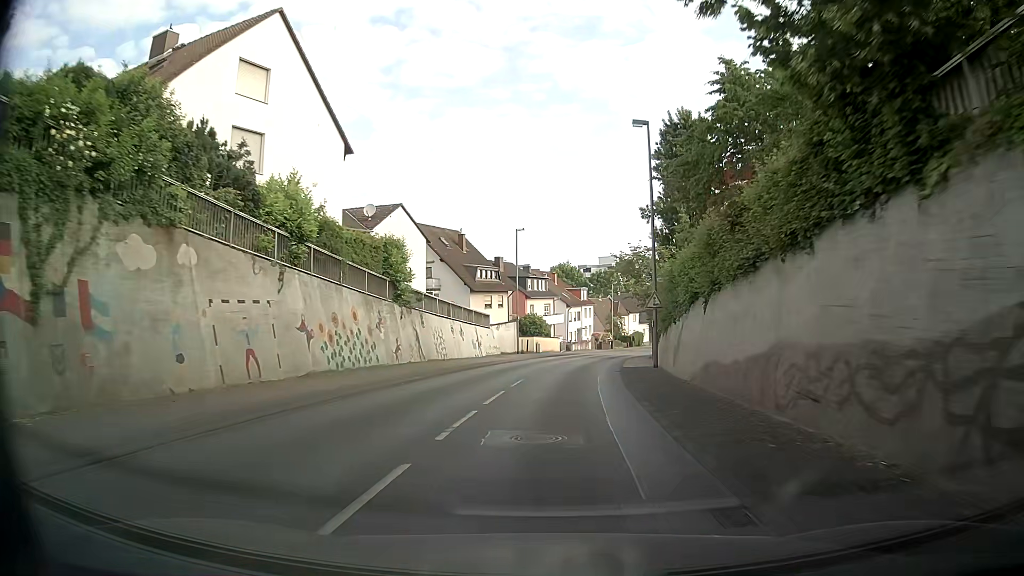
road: secondary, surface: asphalt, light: Day
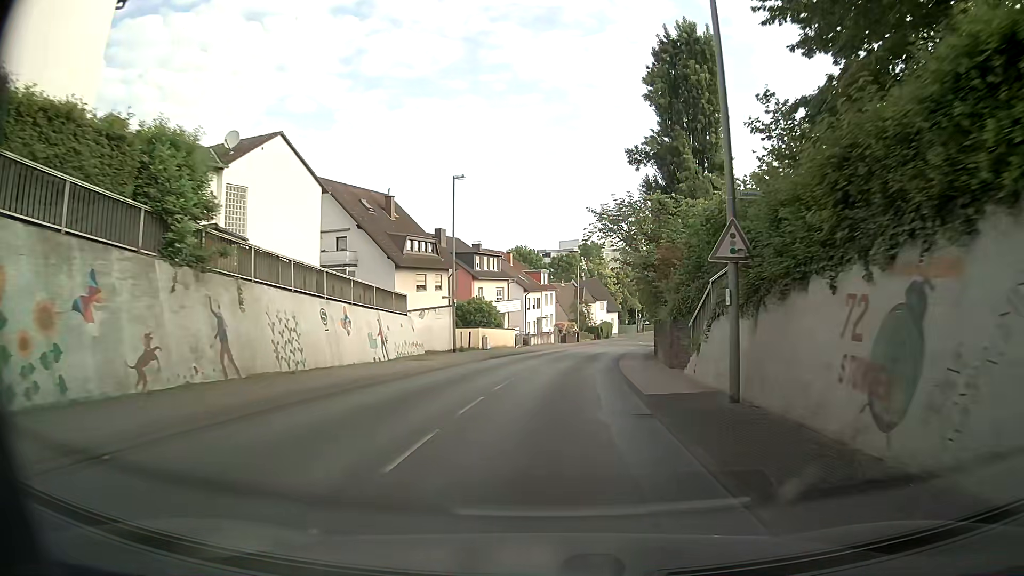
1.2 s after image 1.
(+0.7, +16.1) m; +4°
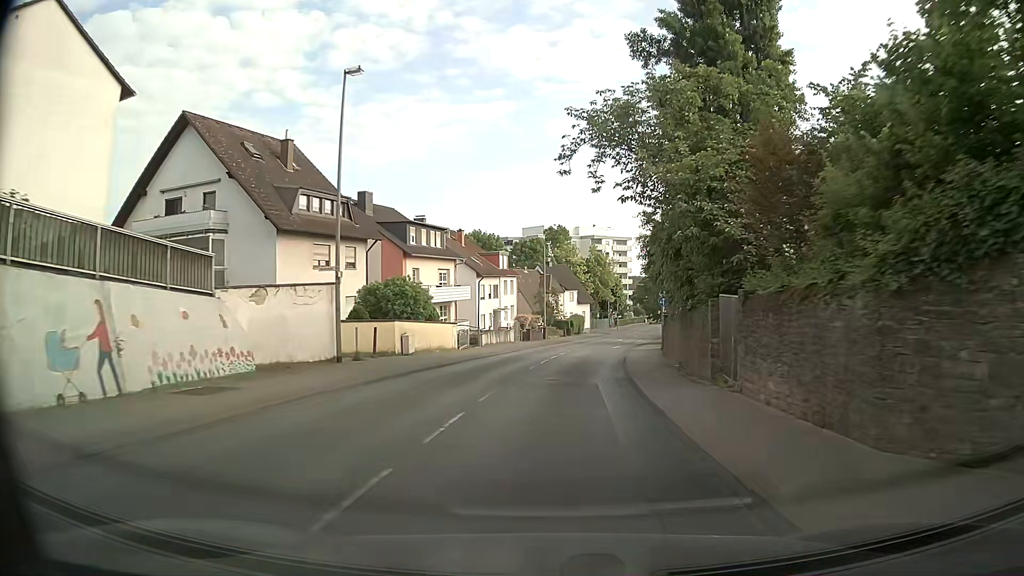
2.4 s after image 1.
(+0.7, +16.2) m; +5°
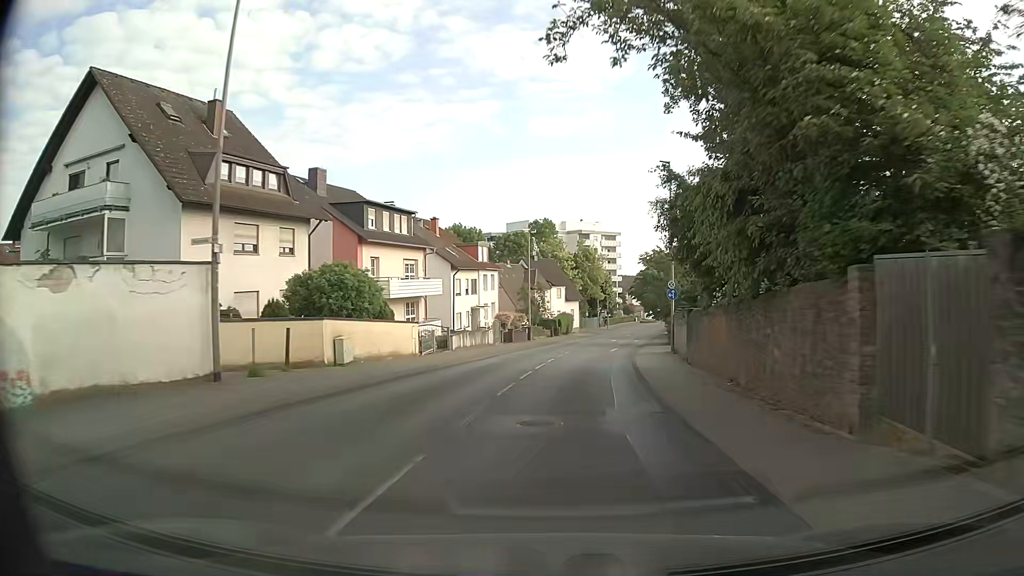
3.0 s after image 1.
(0.0, +8.0) m; 0°
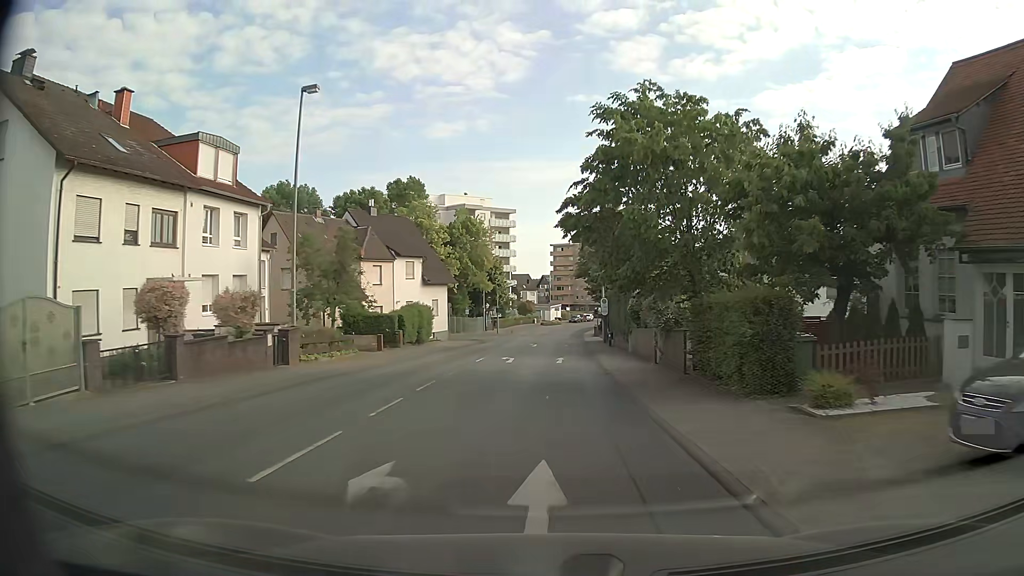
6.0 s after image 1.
(+3.5, +38.5) m; +9°
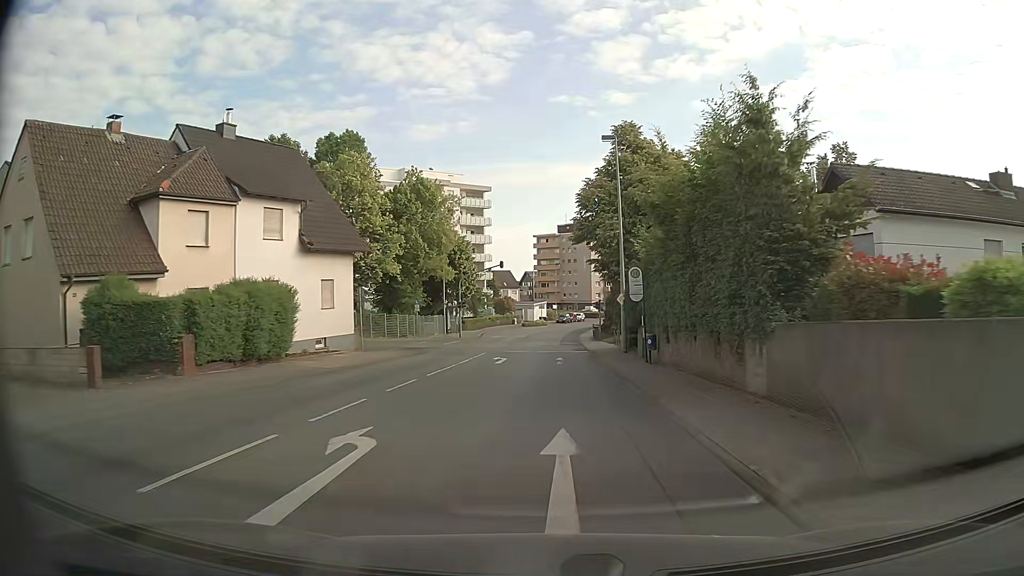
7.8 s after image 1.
(+0.4, +23.4) m; +1°
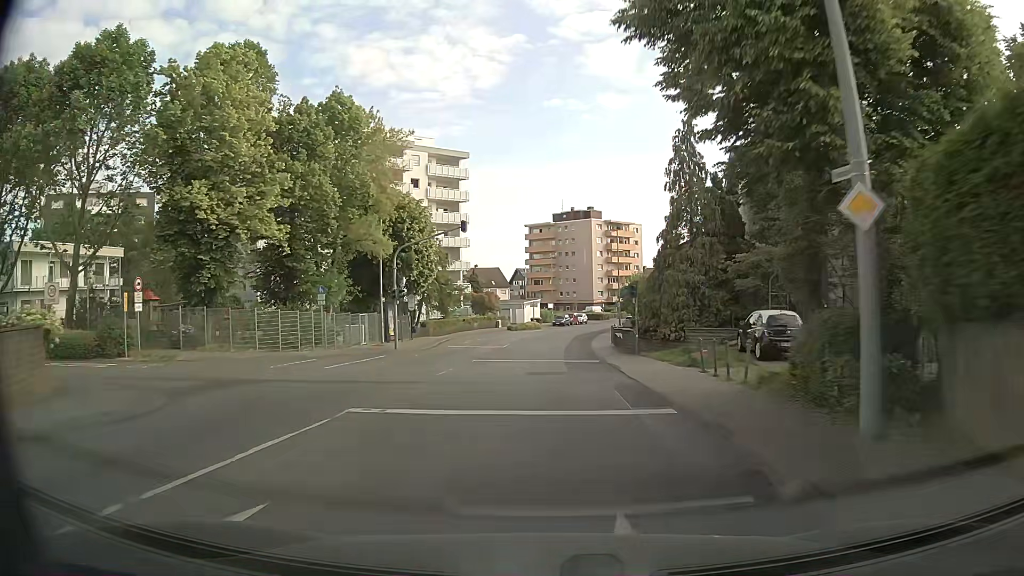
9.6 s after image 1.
(+0.2, +24.8) m; +1°
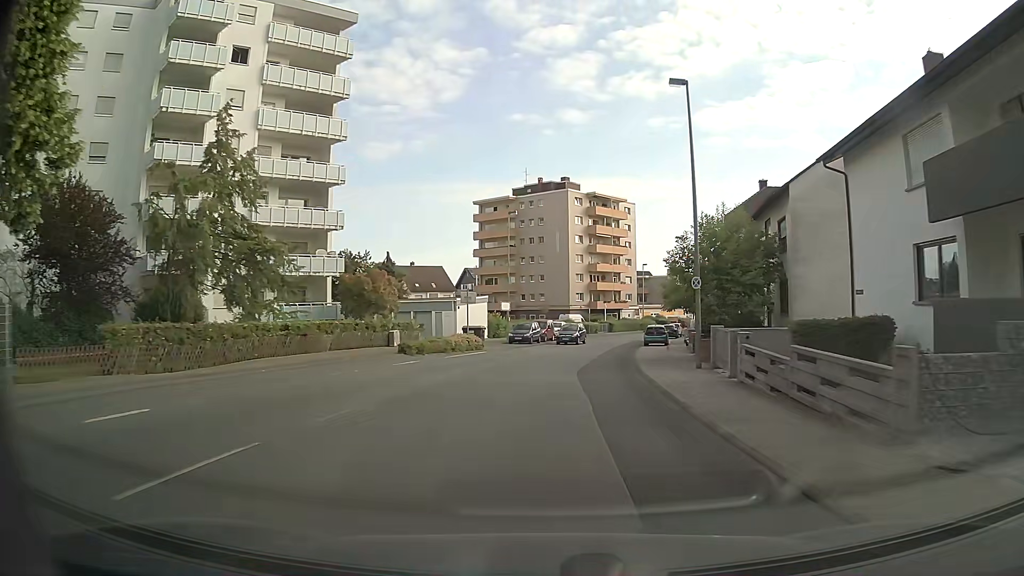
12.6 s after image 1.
(+0.6, +43.8) m; +3°
(0, +10) (+1, +20) (+2, +30) (+3, +40) (+5, +50) (+7, +59) (+10, +69) (+13, +79) (+16, +88) (+20, +97) m
